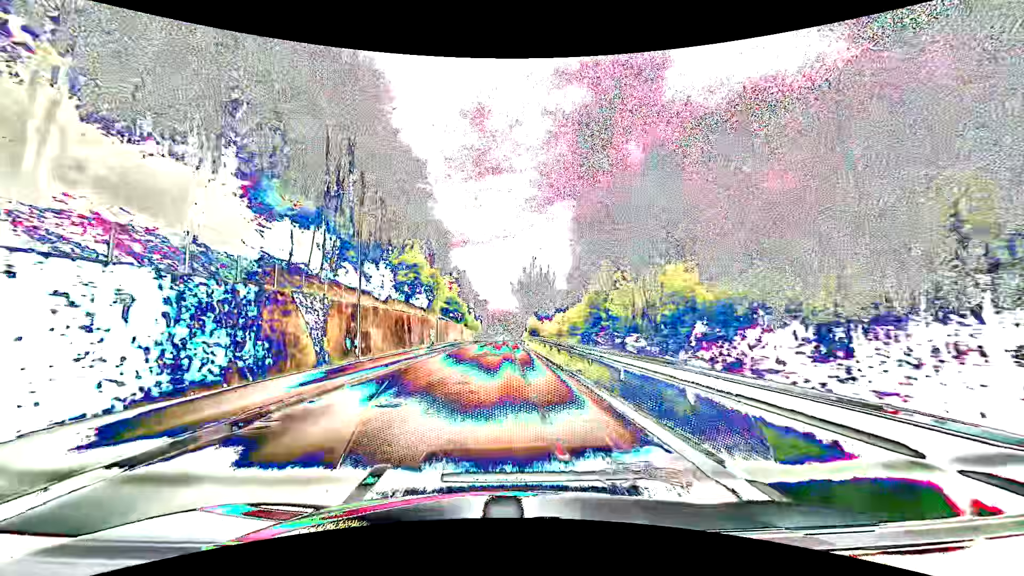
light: Day
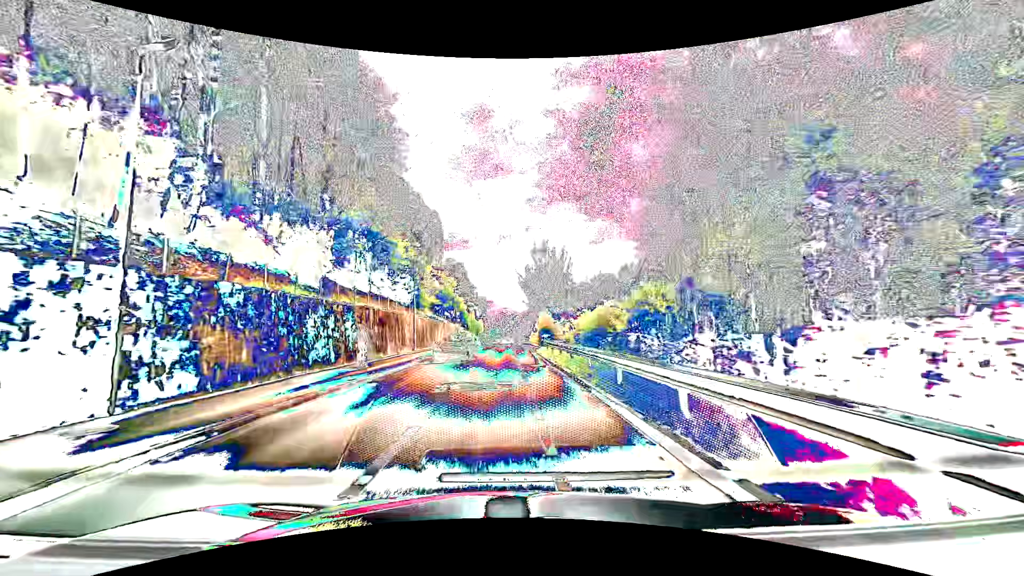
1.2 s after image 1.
(-0.1, +16.0) m; -1°
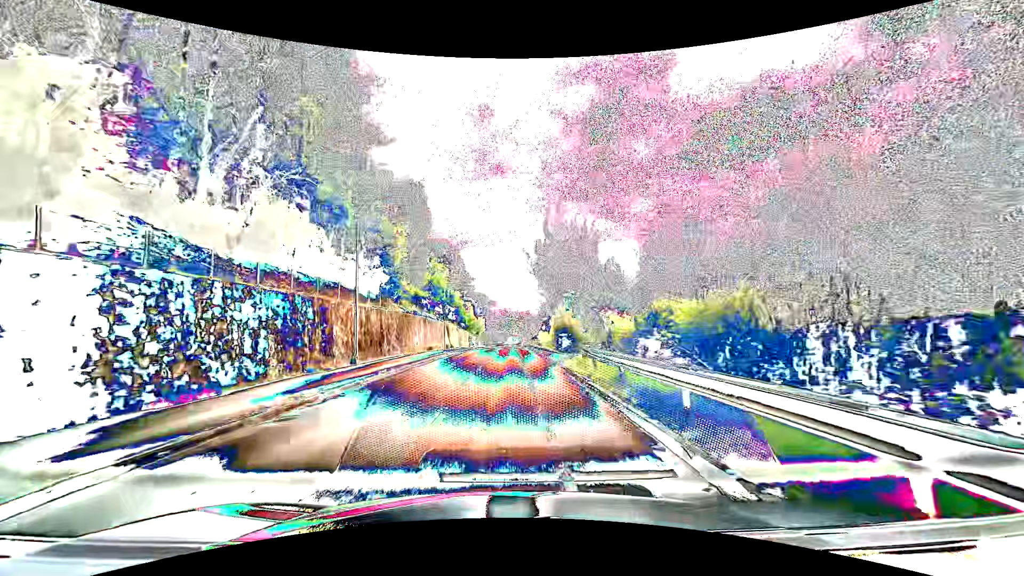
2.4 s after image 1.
(+0.1, +16.0) m; 0°
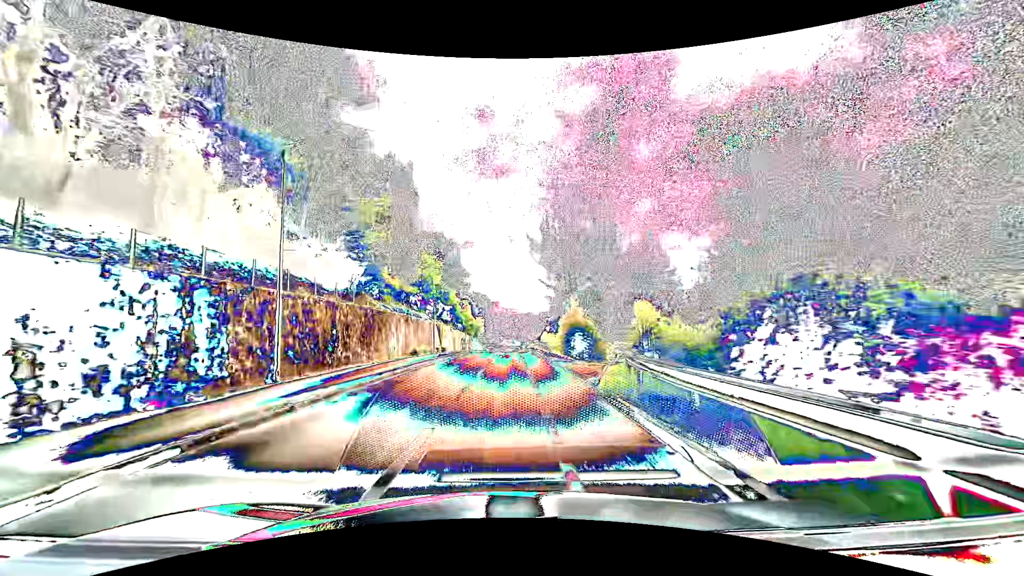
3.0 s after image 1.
(0.0, +8.1) m; 0°
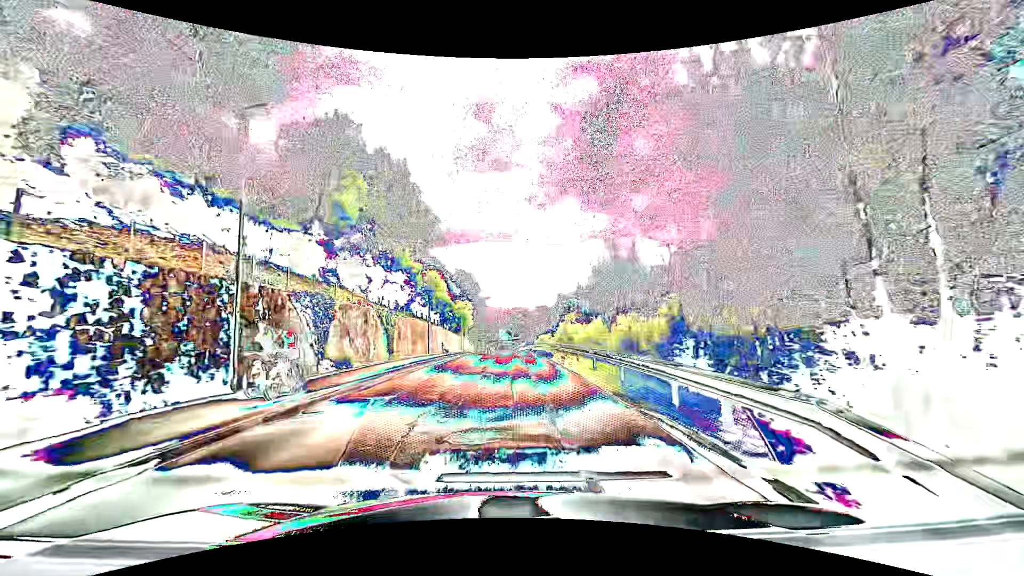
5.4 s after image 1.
(+0.3, +32.9) m; +1°
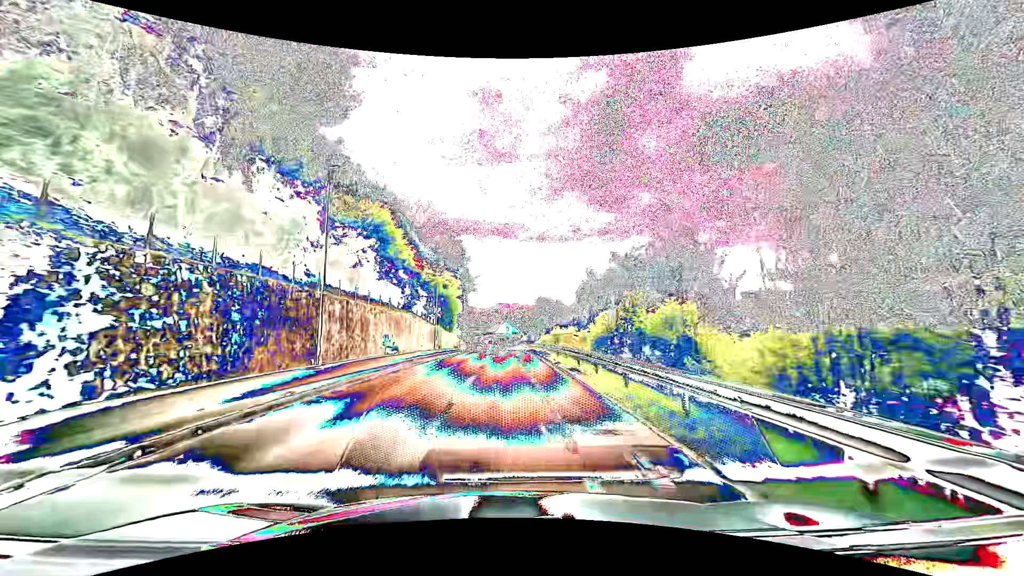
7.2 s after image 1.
(+0.1, +24.8) m; 0°
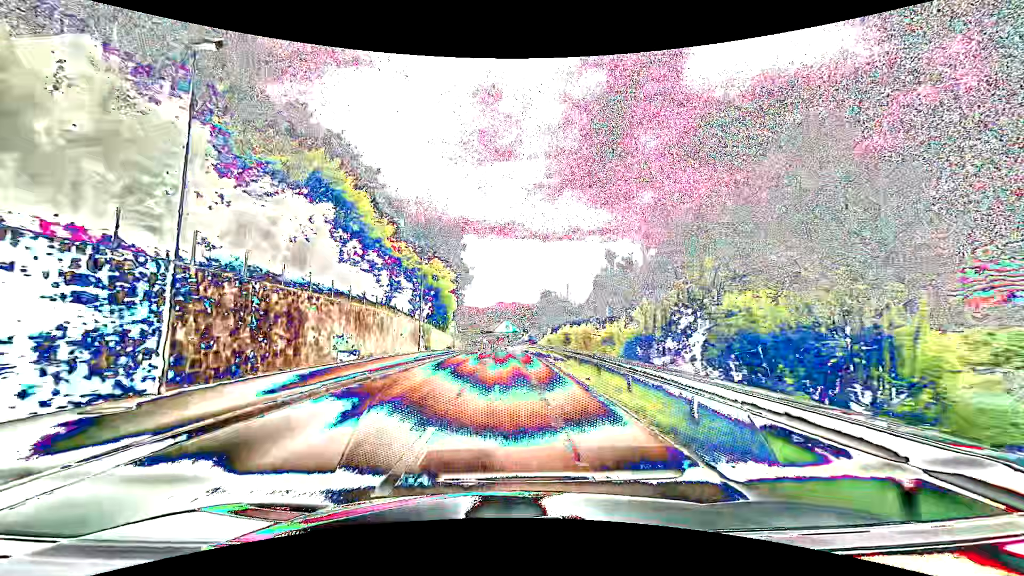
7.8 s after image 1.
(0.0, +8.4) m; 0°
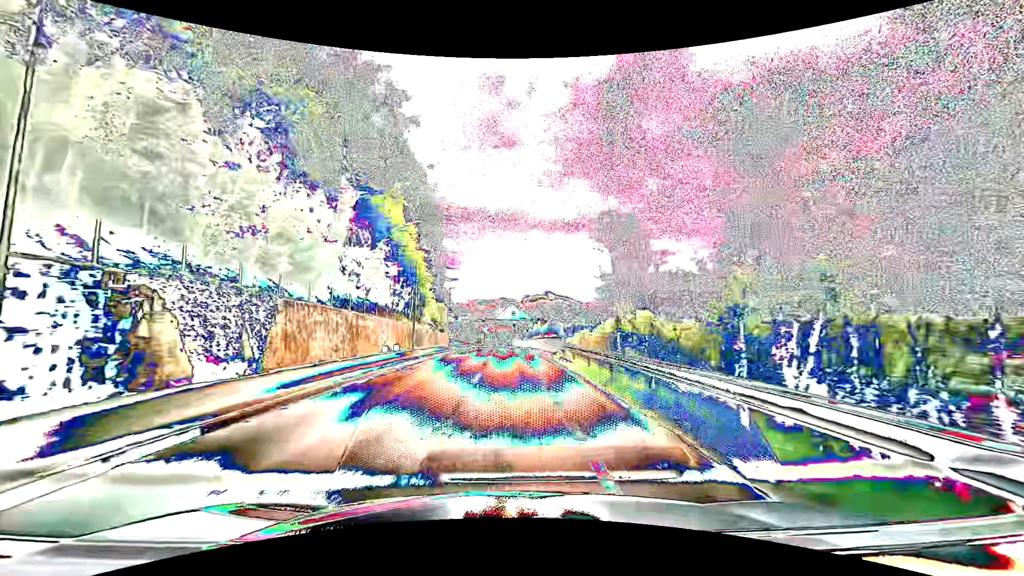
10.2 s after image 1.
(-0.3, +33.4) m; -1°
(0, +10) (0, +20) (0, +30) (-1, +40) (-1, +50) (-1, +60) (-2, +70) (-2, +80) (-3, +90) (-4, +100) m
